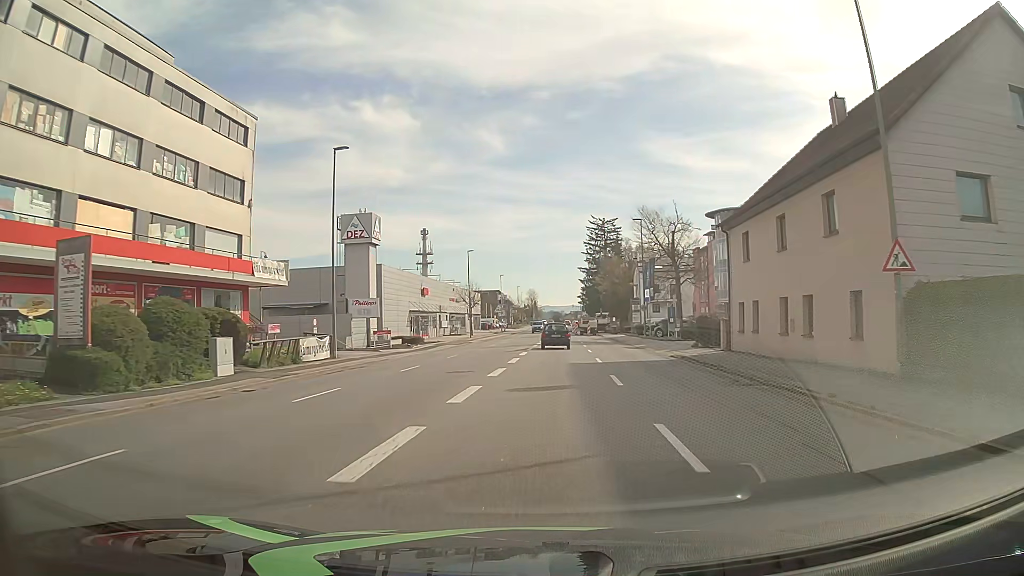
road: tertiary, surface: asphalt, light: Day
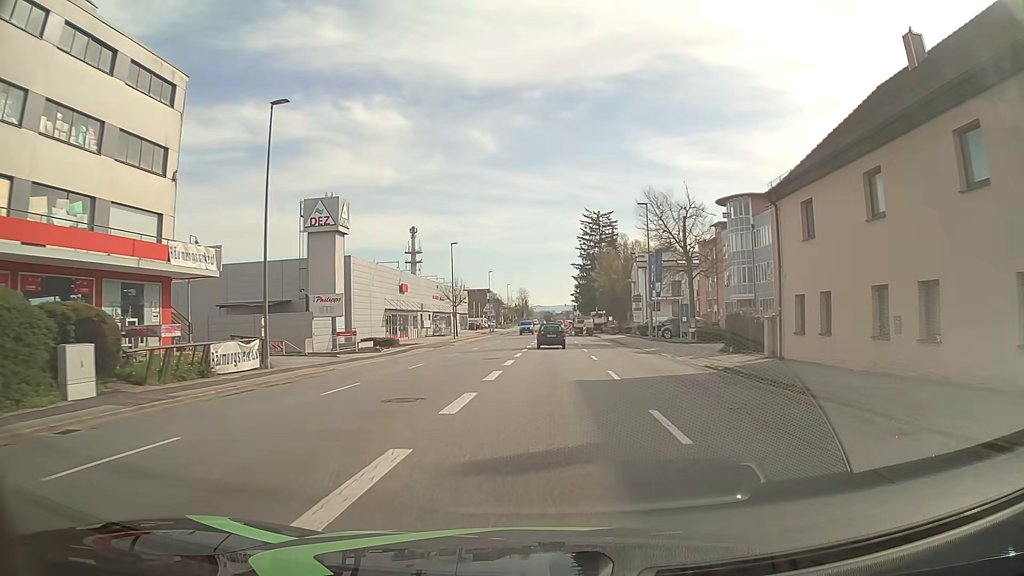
(0.0, +7.5) m; +1°
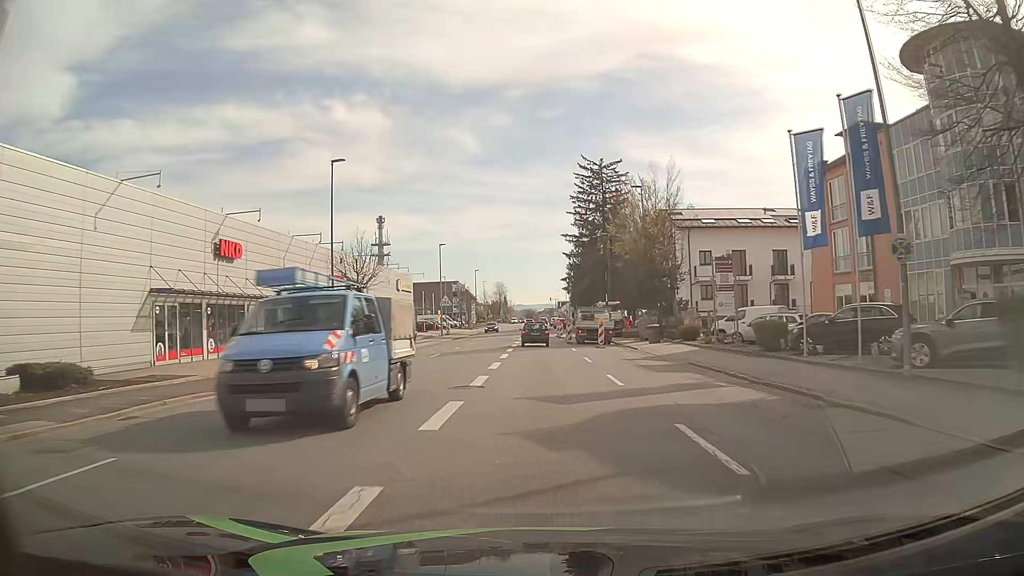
(+0.9, +37.8) m; +2°
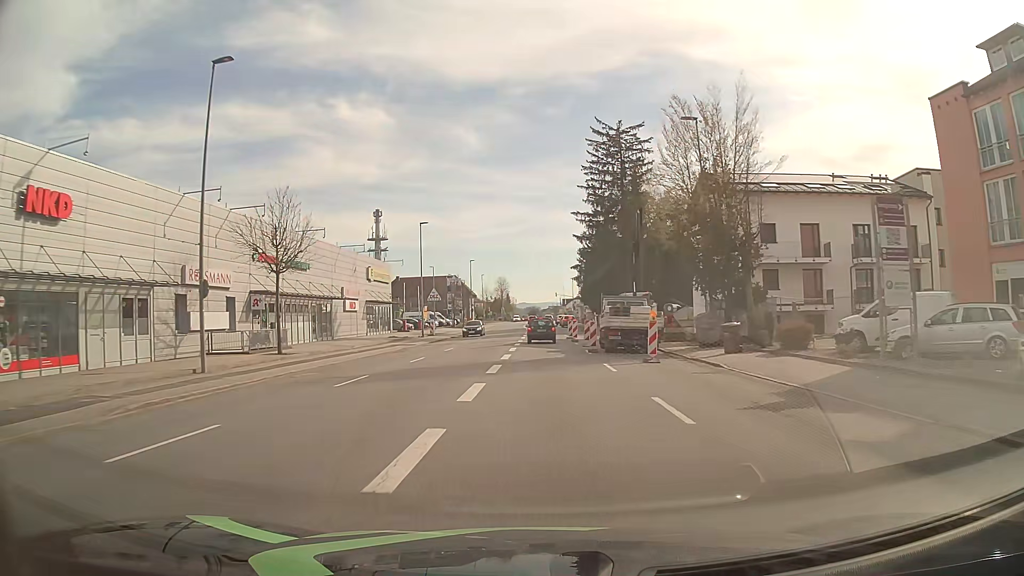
(0.0, +15.2) m; -1°
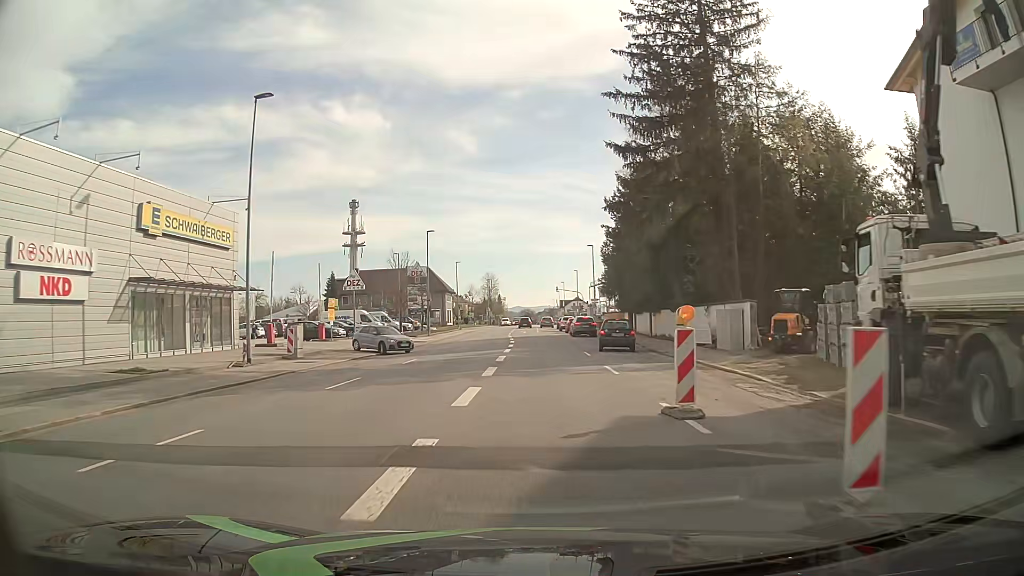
(+0.4, +36.6) m; +1°
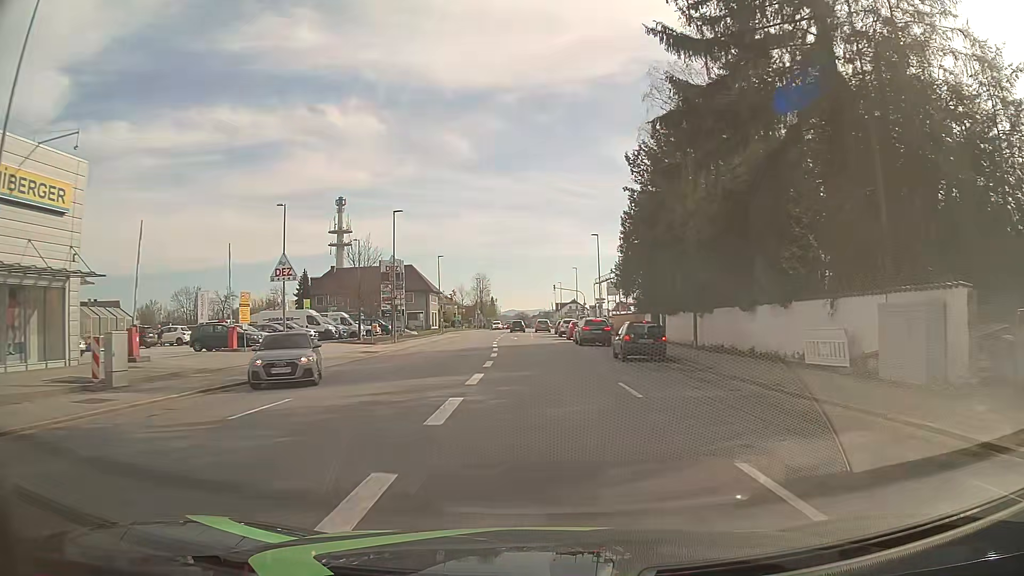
(+0.1, +13.8) m; +1°
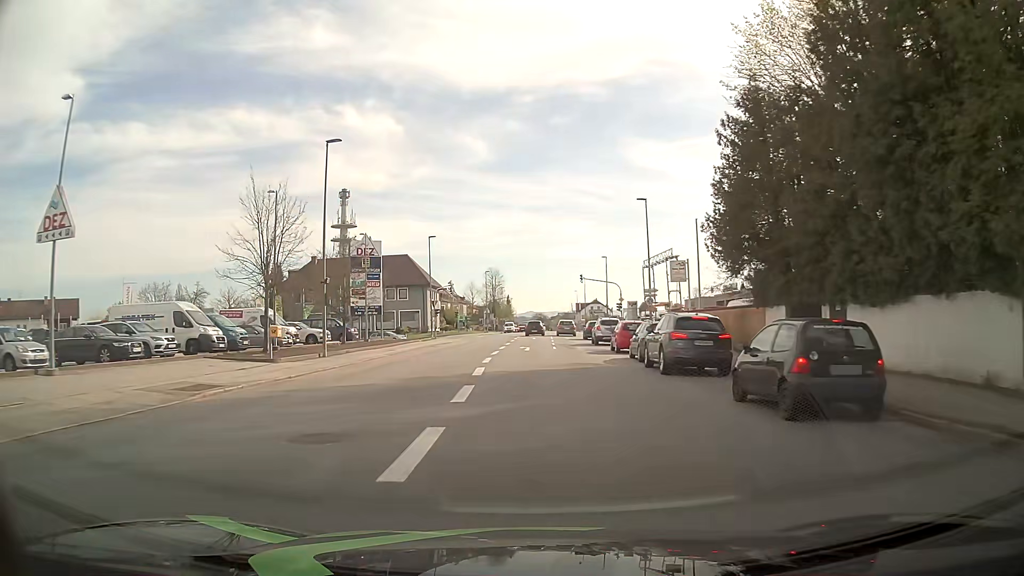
(-0.3, +21.5) m; -1°
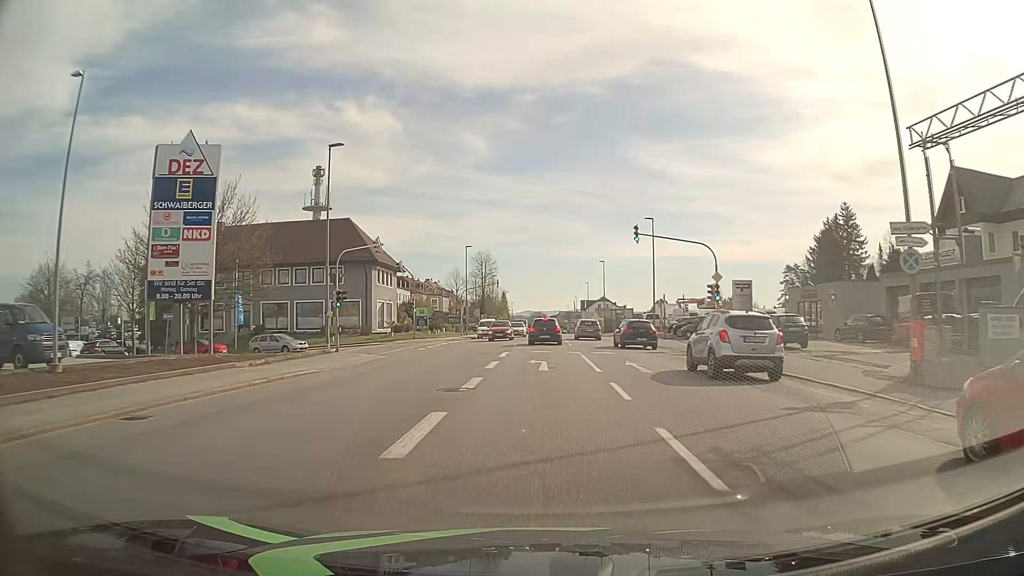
(-0.7, +34.9) m; 0°
